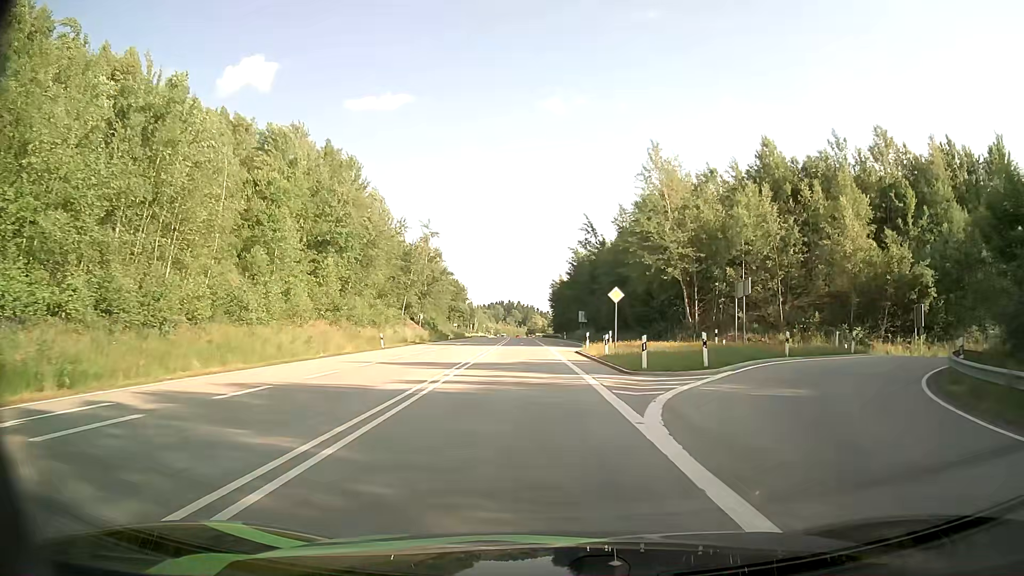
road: primary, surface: asphalt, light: Day
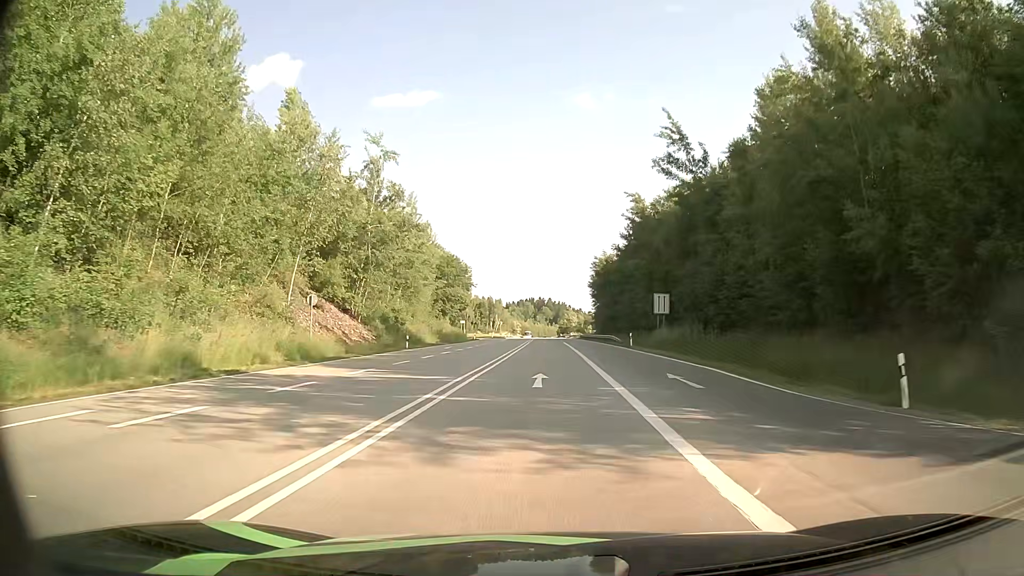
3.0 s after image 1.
(-1.4, +46.8) m; -3°
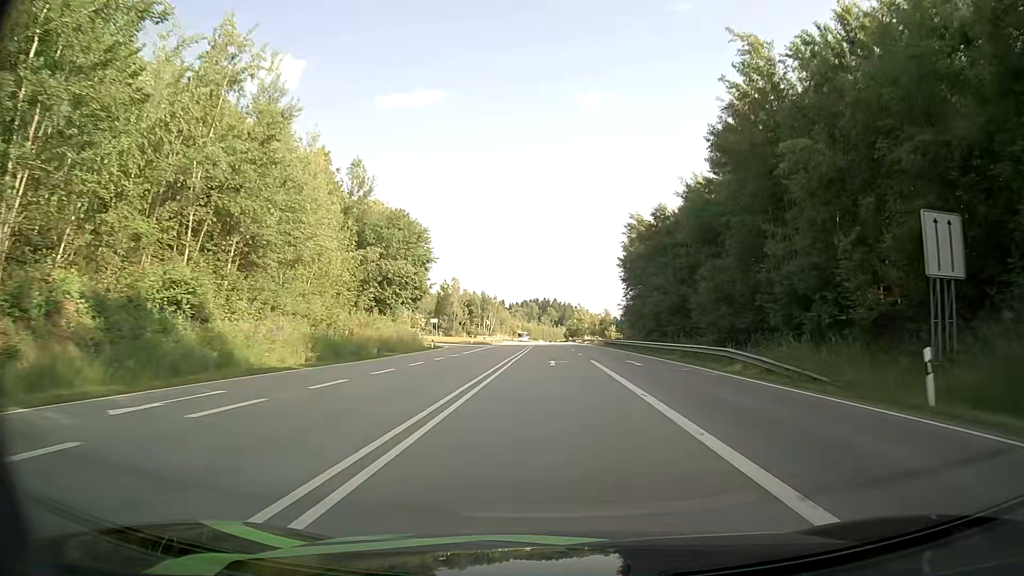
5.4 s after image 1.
(-0.2, +40.9) m; -1°
(0, +10) (0, +20) (0, +30) (0, +40) (0, +50) (+1, +60) (+1, +70) (+1, +80) (+1, +90) (+1, +100) m
